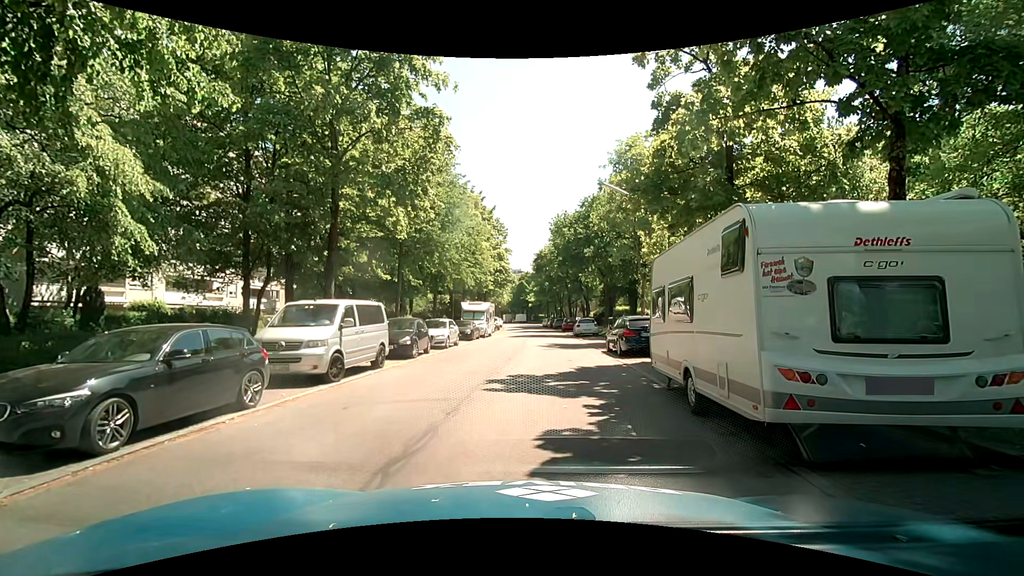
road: residential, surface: asphalt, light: Day
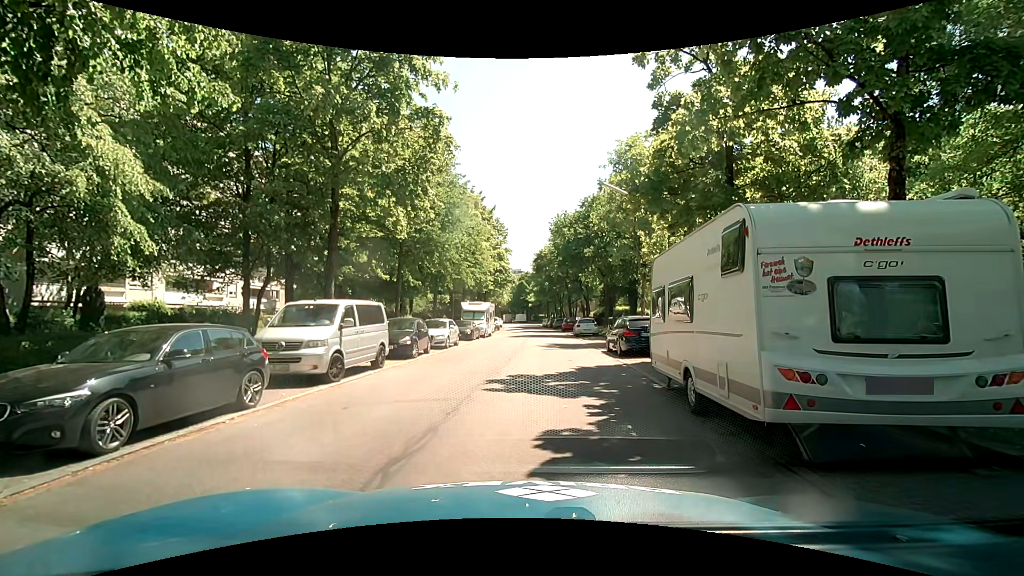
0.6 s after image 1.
(0.0, 0.0) m; 0°
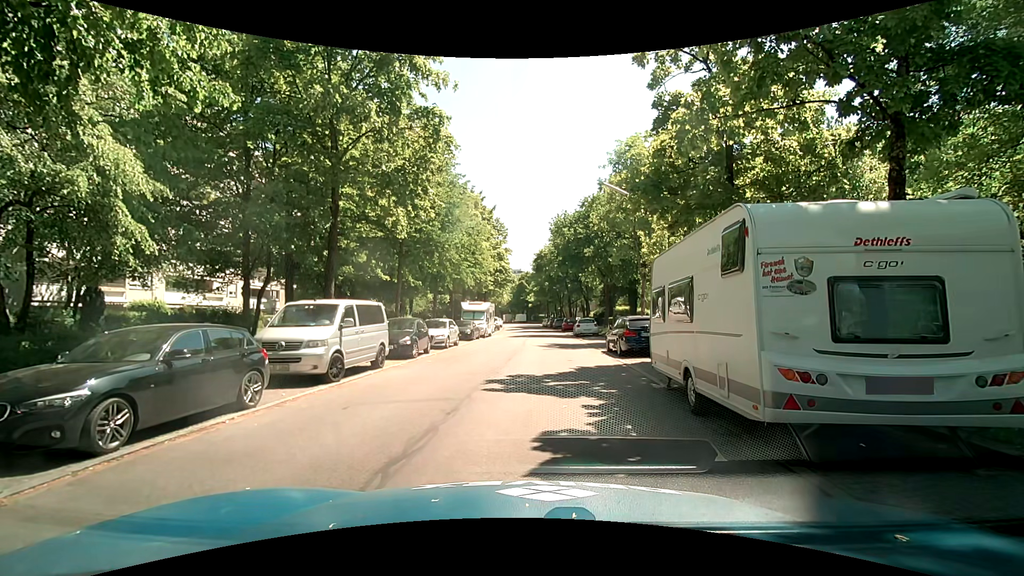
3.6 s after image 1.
(0.0, 0.0) m; 0°
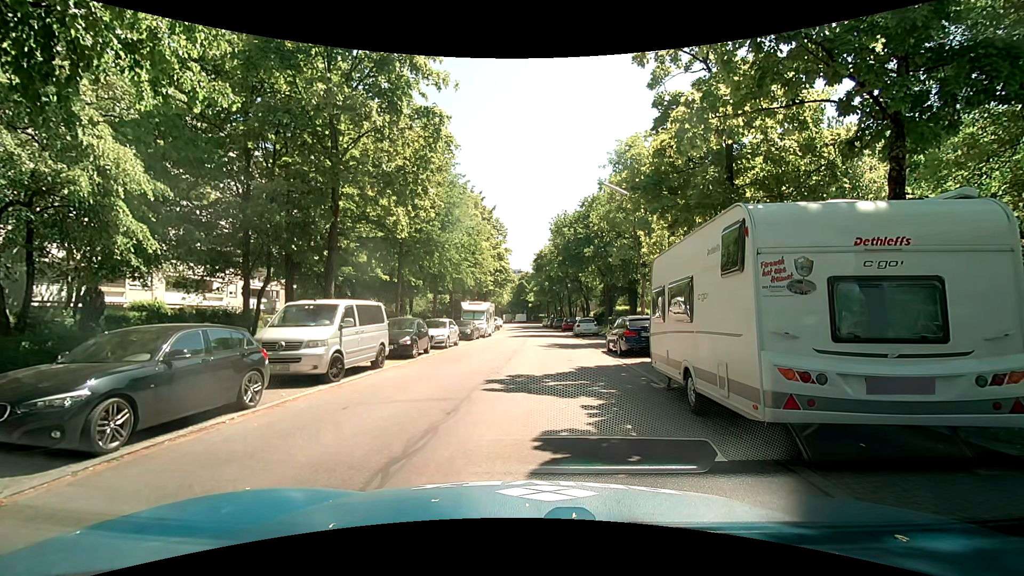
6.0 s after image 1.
(0.0, 0.0) m; 0°
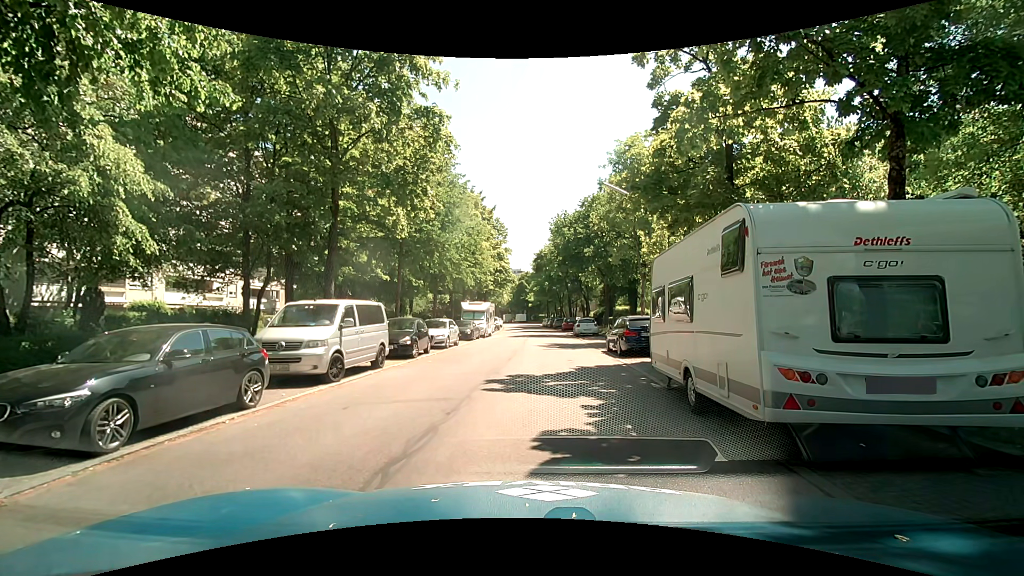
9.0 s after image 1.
(0.0, 0.0) m; 0°
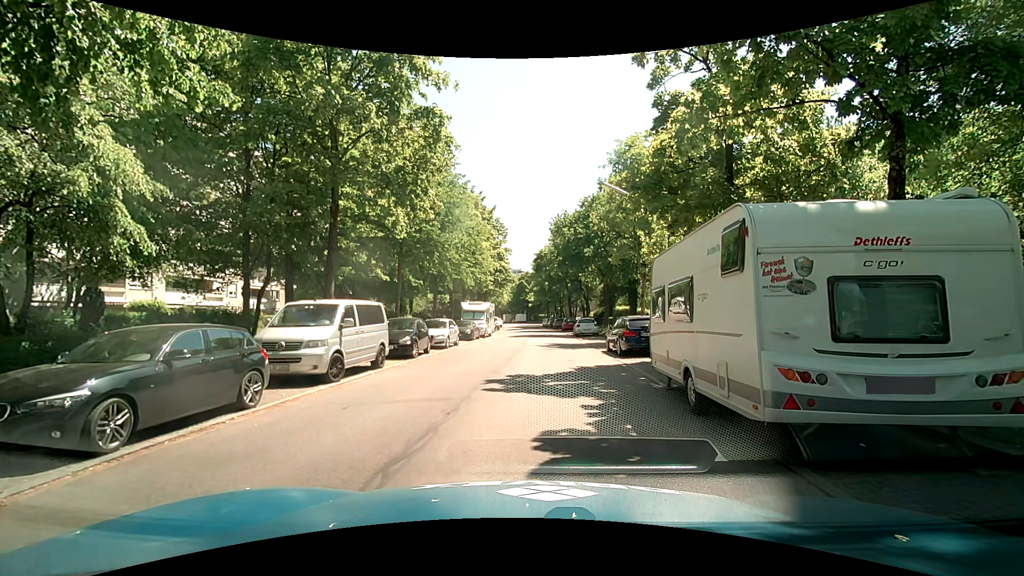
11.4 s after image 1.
(0.0, 0.0) m; 0°
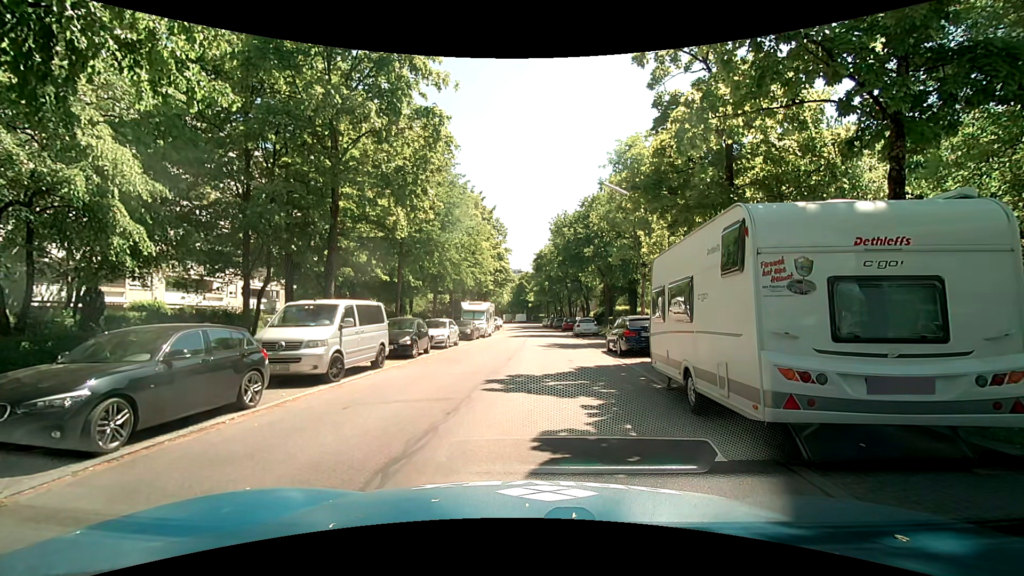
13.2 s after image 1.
(0.0, 0.0) m; 0°
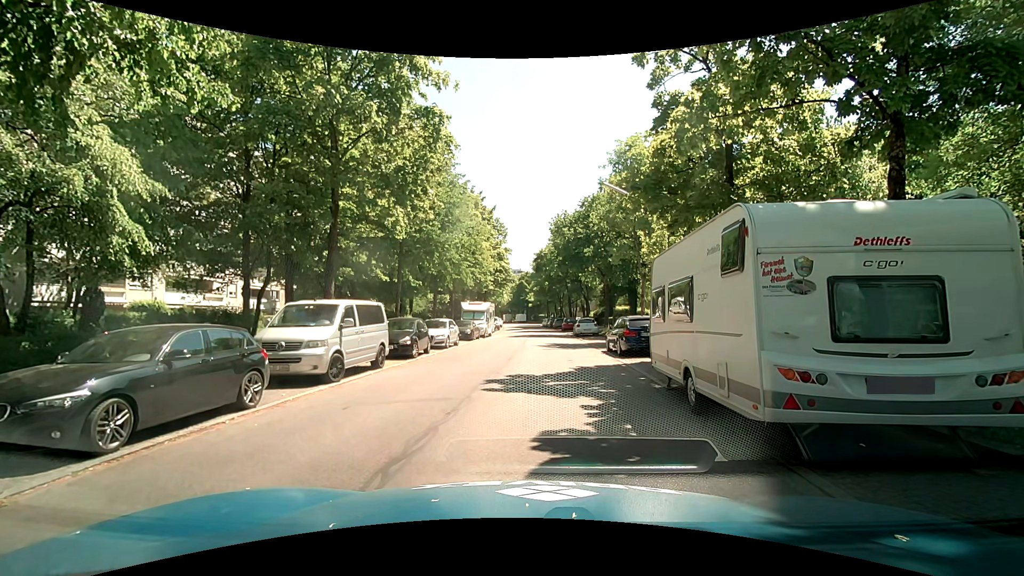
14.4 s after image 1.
(0.0, 0.0) m; 0°
